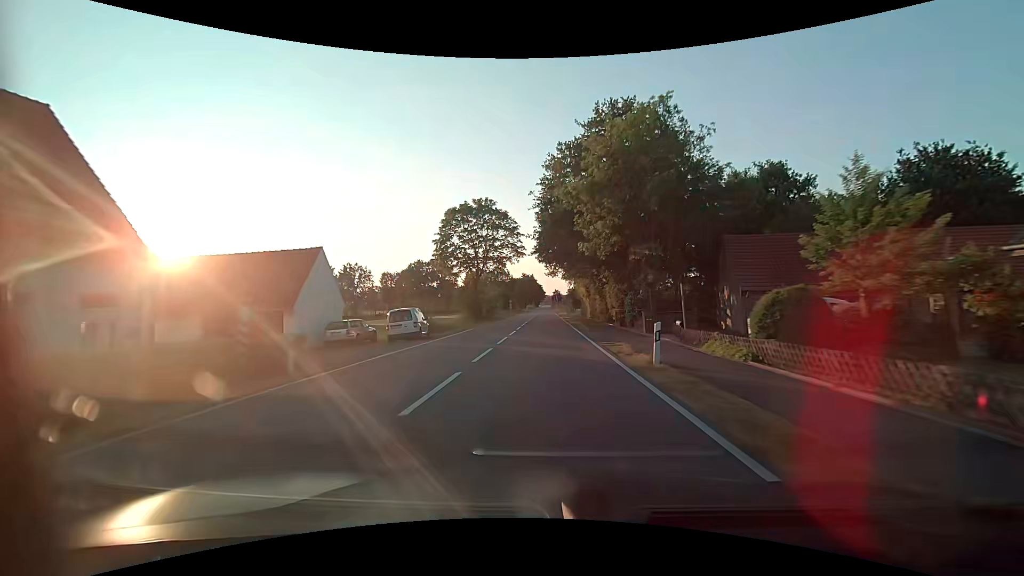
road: tertiary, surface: asphalt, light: Day
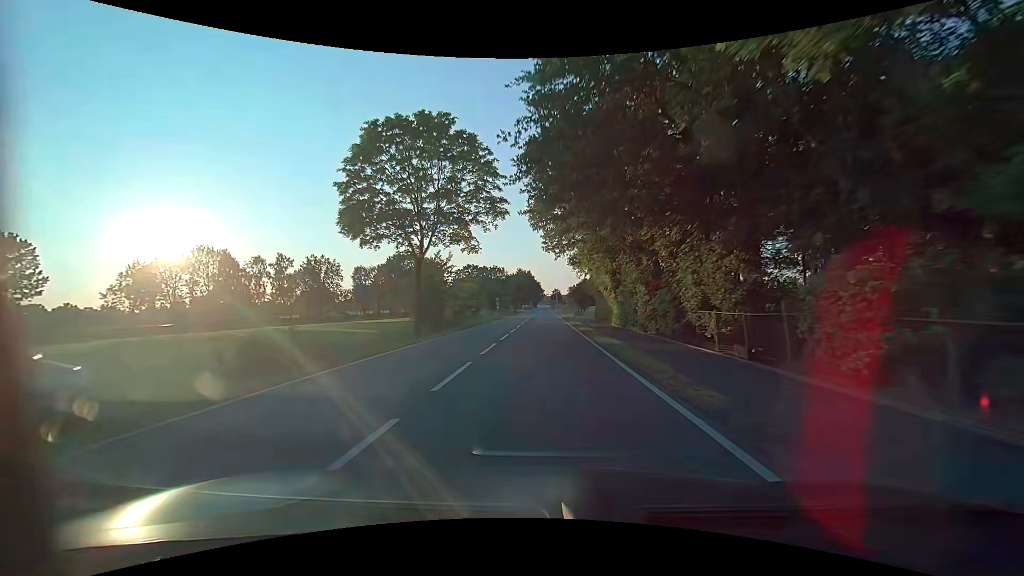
(+0.1, +22.6) m; 0°
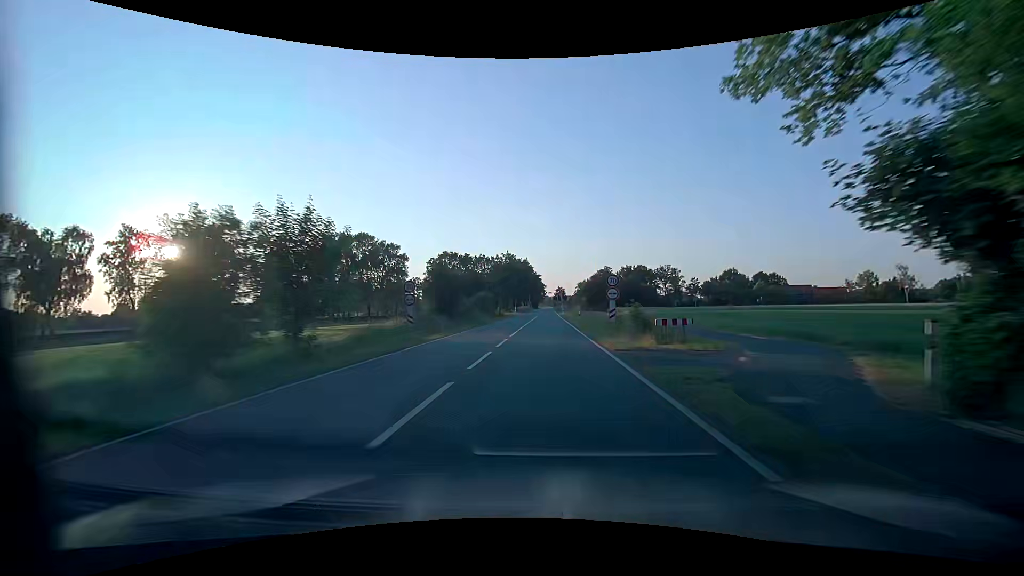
(-0.2, +45.1) m; 0°
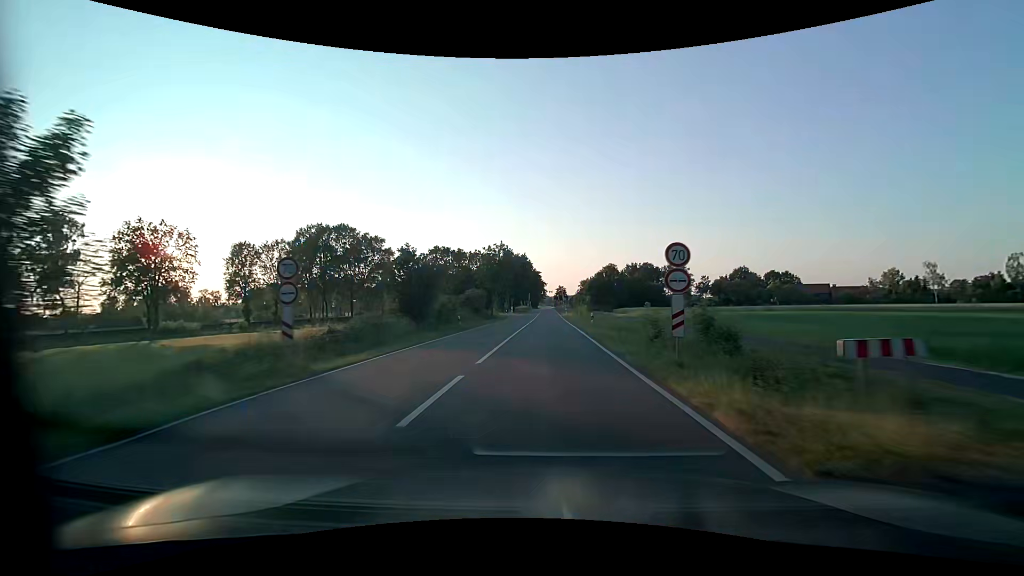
(-0.1, +11.3) m; 0°
(0, +10) (0, +20) (0, +30) (0, +40) (0, +50) (0, +60) (0, +70) (0, +80) (0, +90) (0, +100) m
